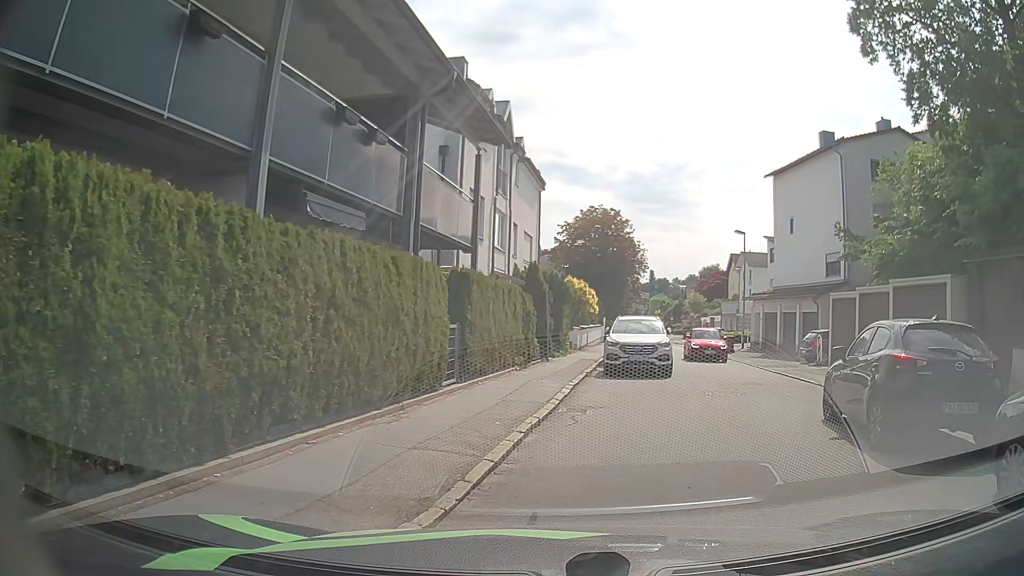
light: Day
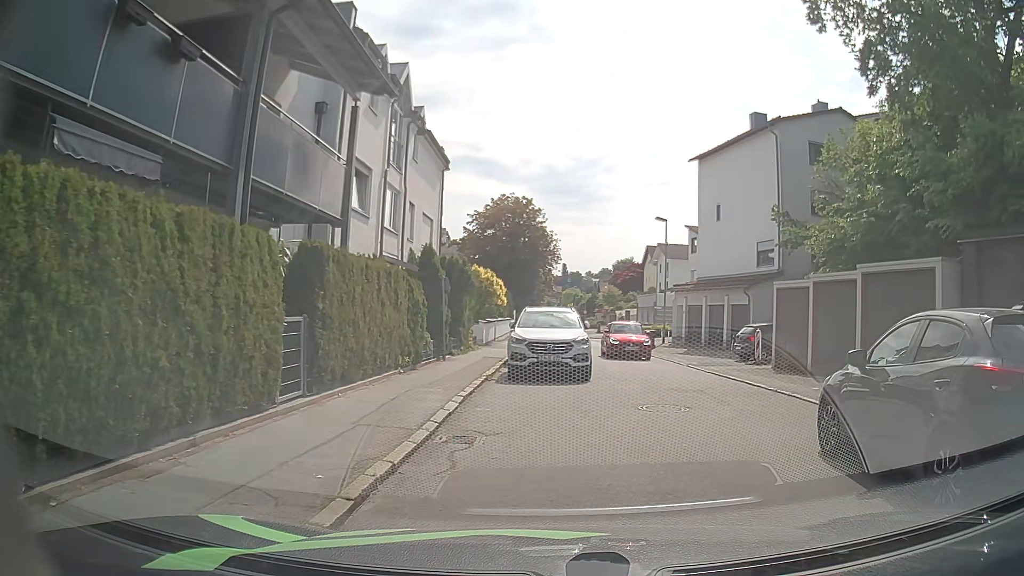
(+0.3, +3.3) m; +9°
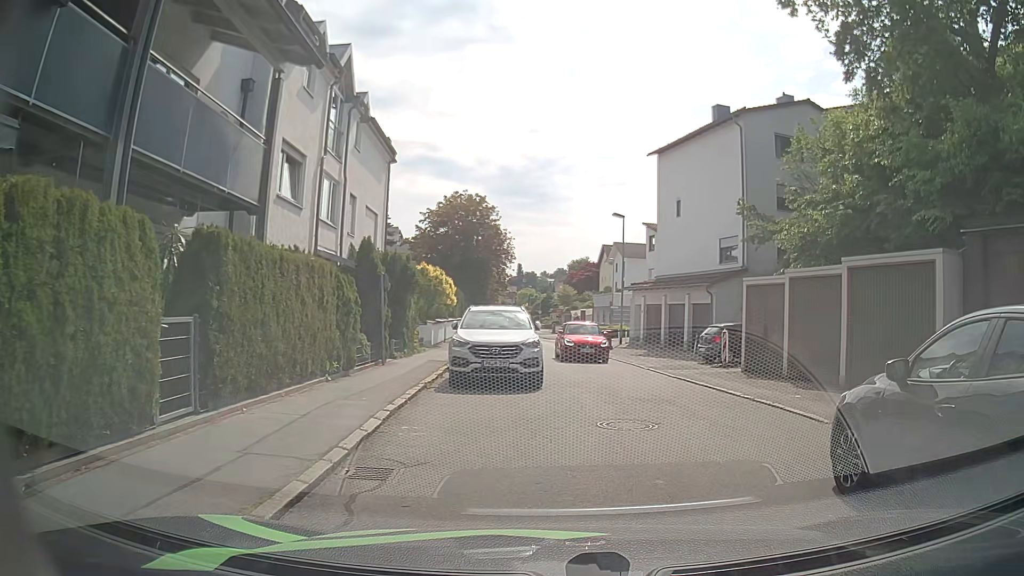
(+0.1, +1.7) m; +4°
